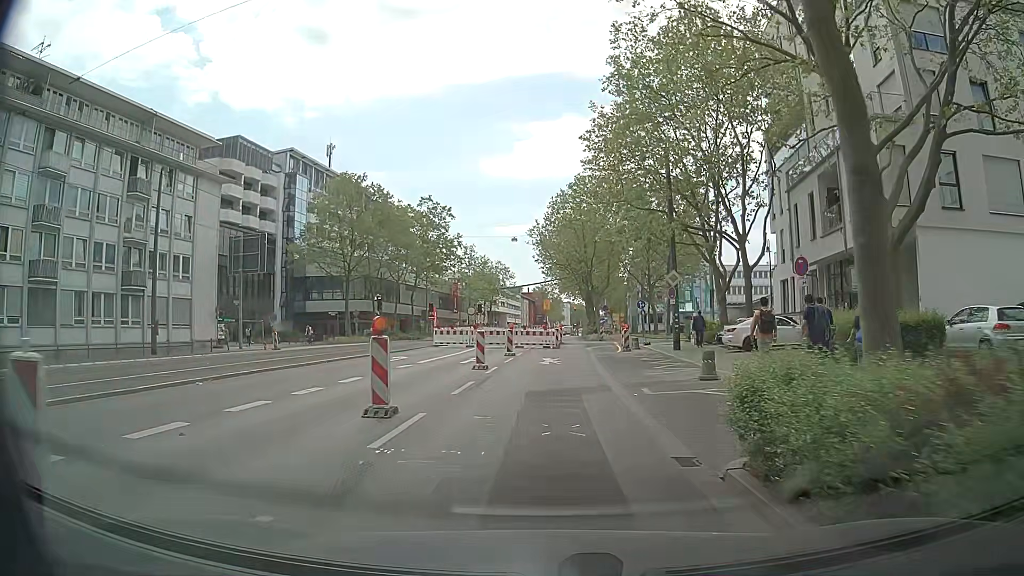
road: primary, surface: asphalt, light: Day
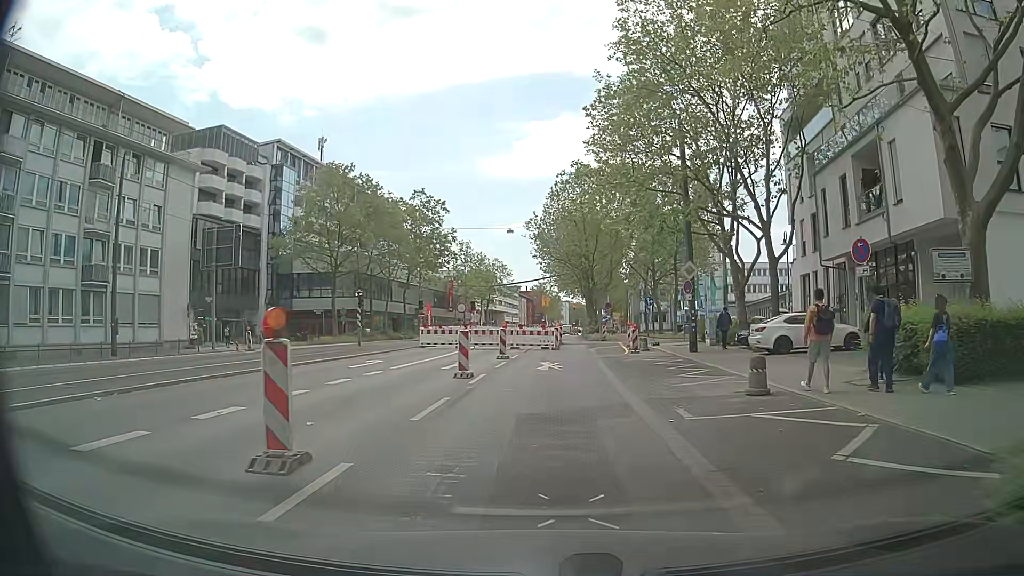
(+0.1, +4.1) m; 0°
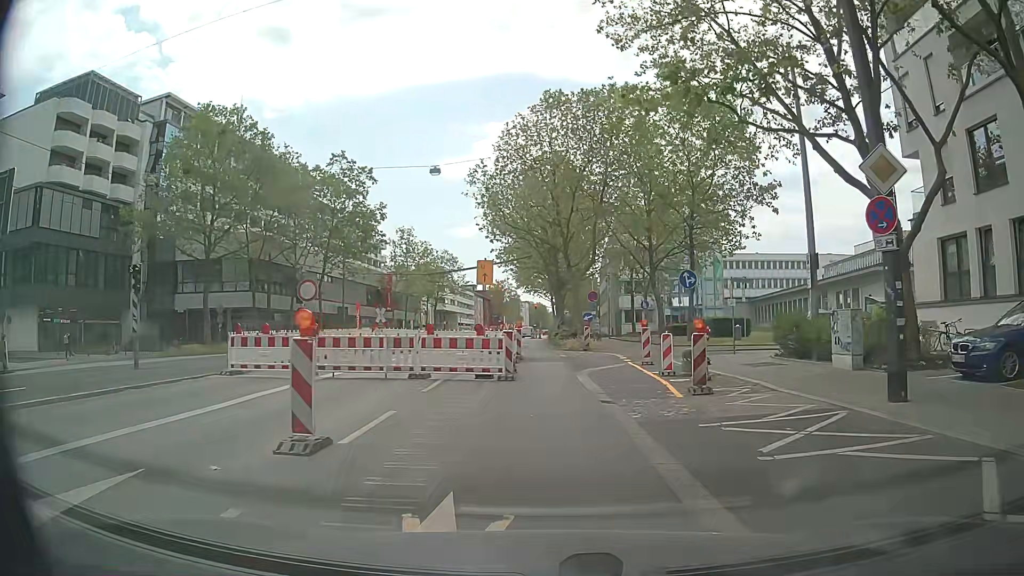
(+0.9, +19.7) m; +5°
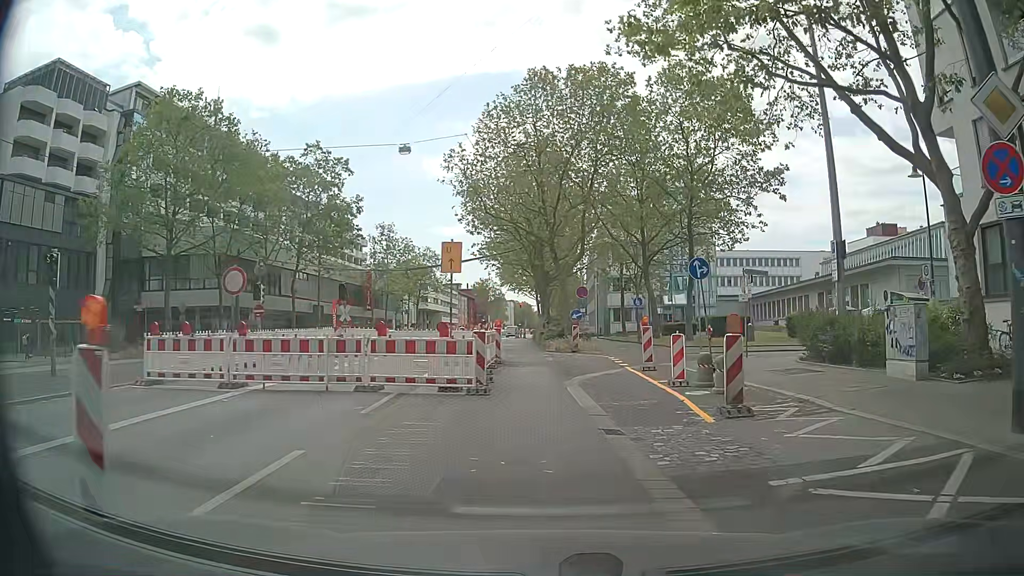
(0.0, +3.5) m; 0°
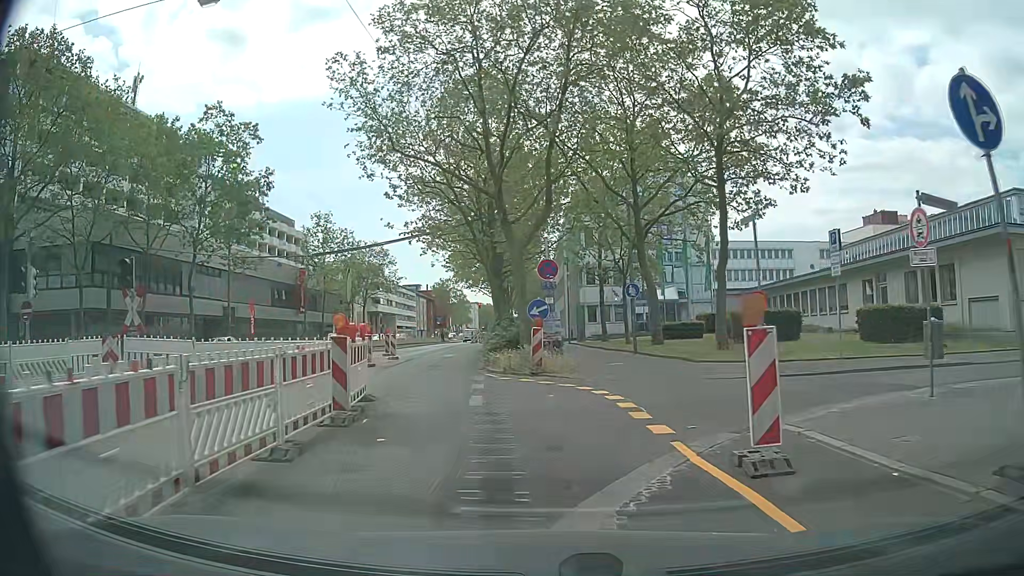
(+0.6, +13.8) m; +3°
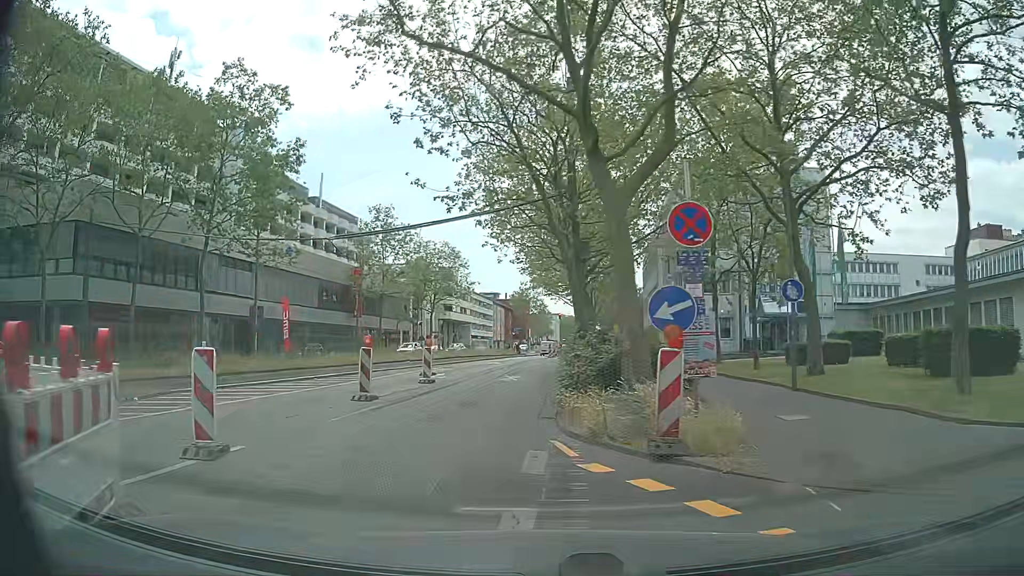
(-0.5, +10.2) m; -7°
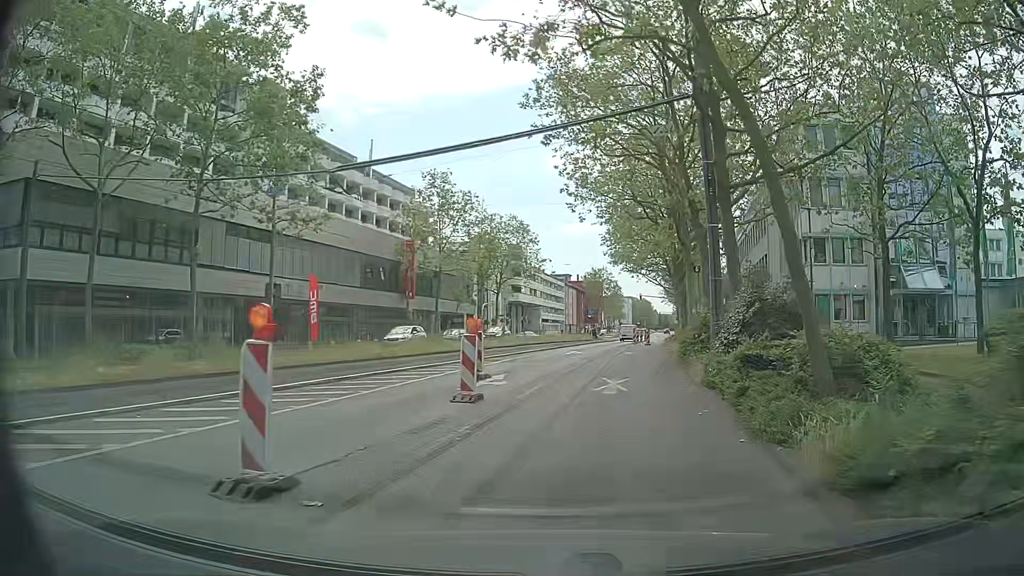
(-1.2, +10.4) m; -6°
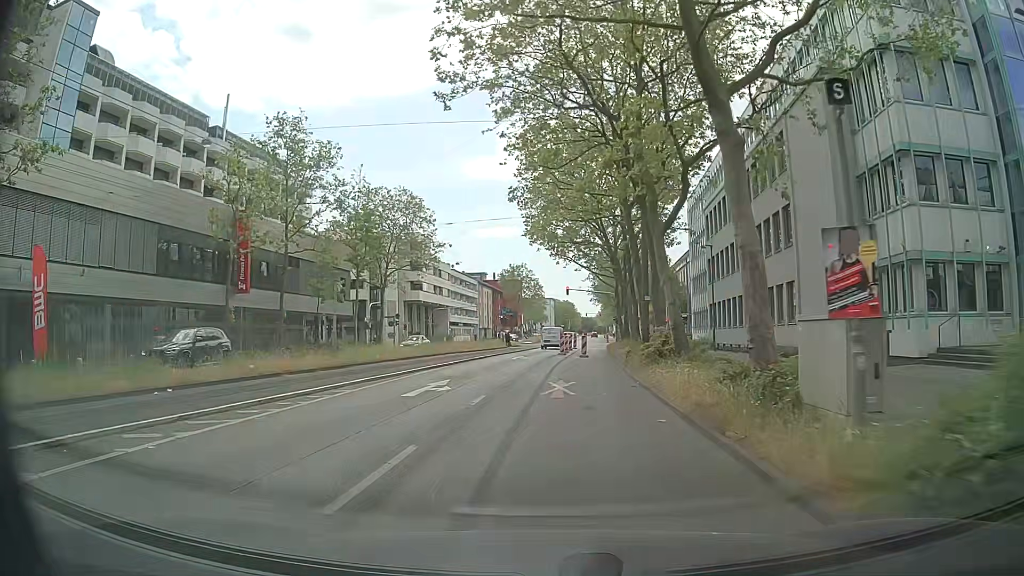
(+2.1, +20.4) m; +7°
